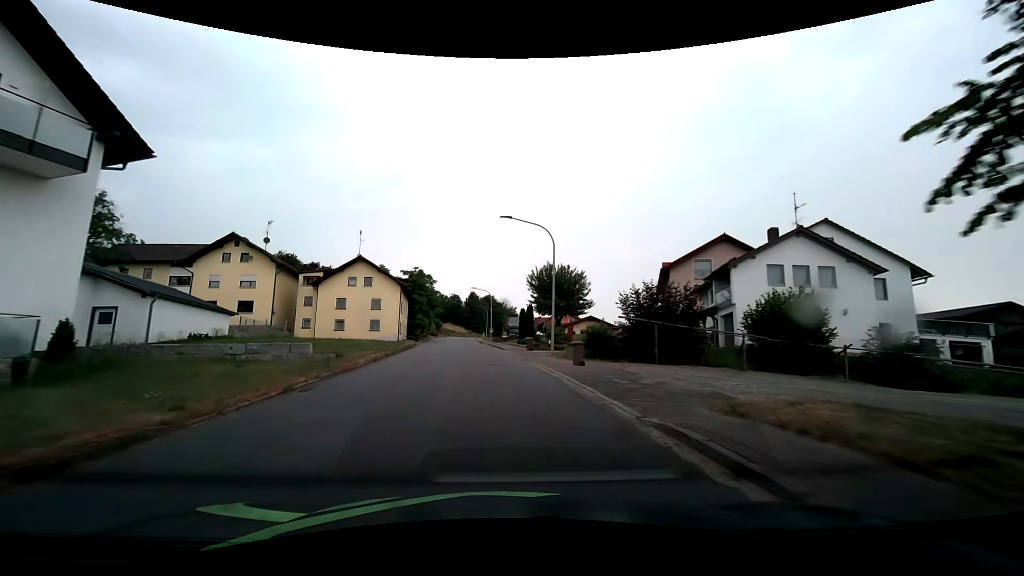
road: tertiary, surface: asphalt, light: Day
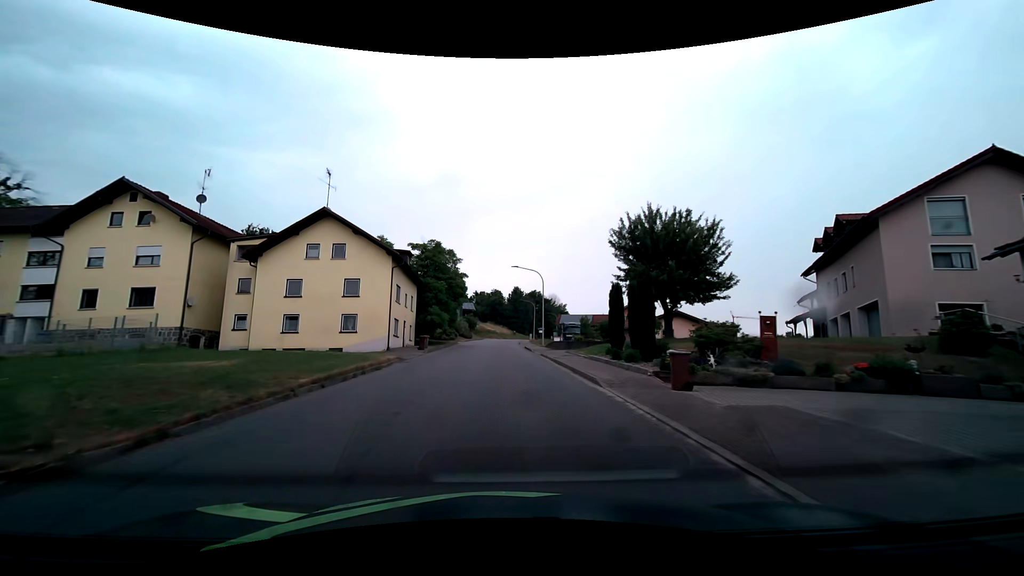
(-1.1, +23.3) m; -5°
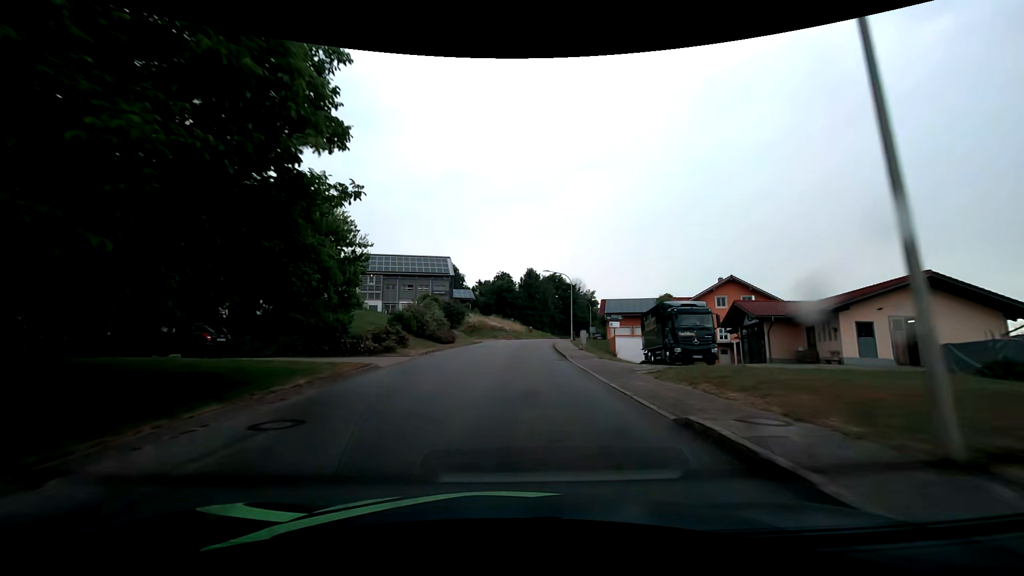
(-0.8, +39.7) m; -1°
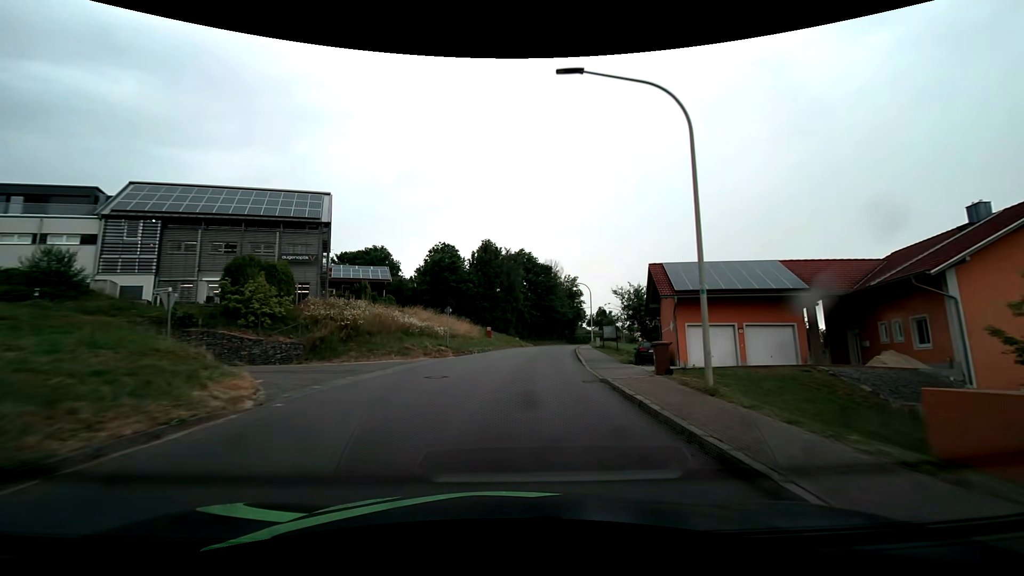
(+1.2, +40.5) m; +5°
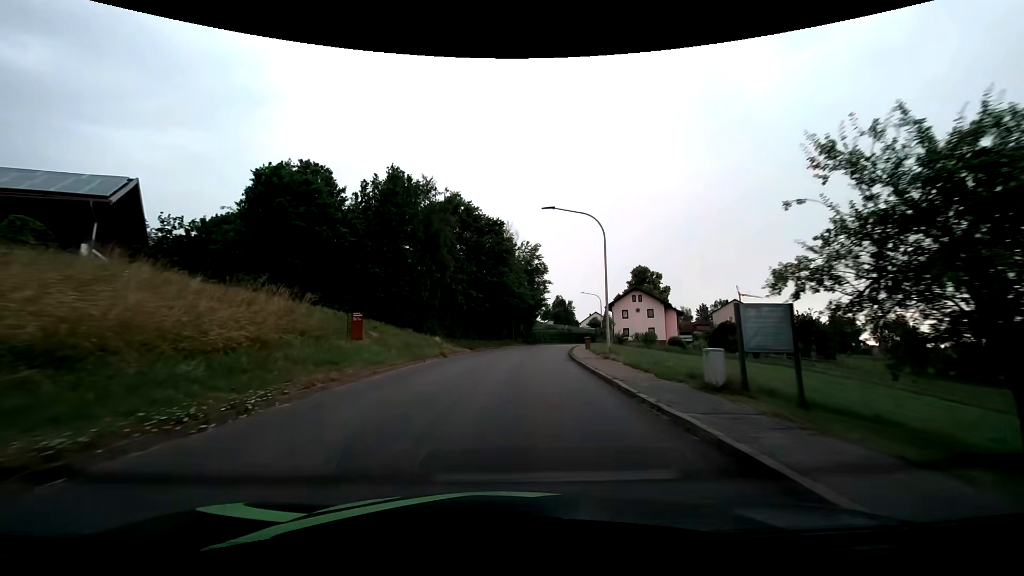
(+1.7, +32.5) m; +7°
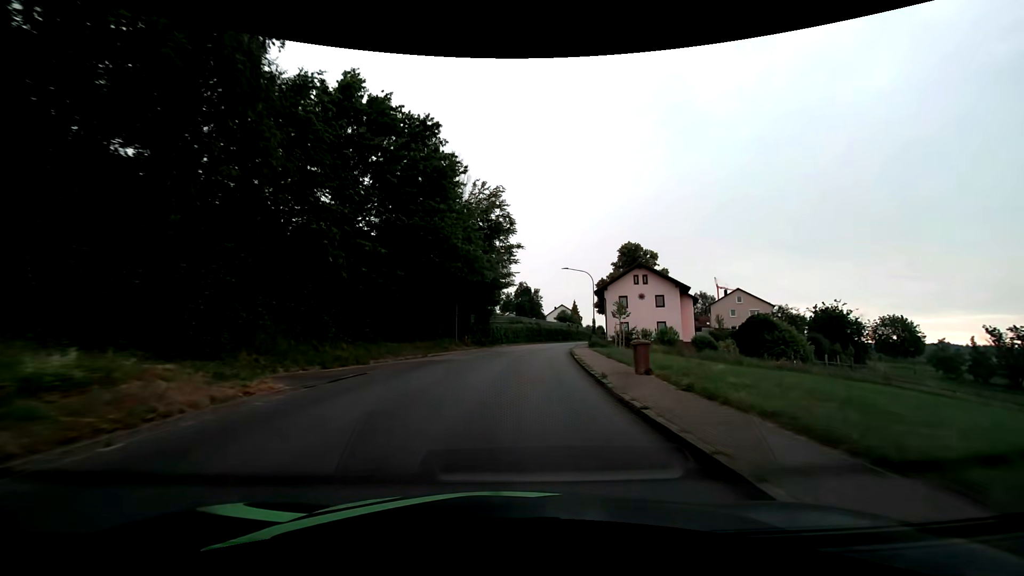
(+0.9, +24.4) m; +4°
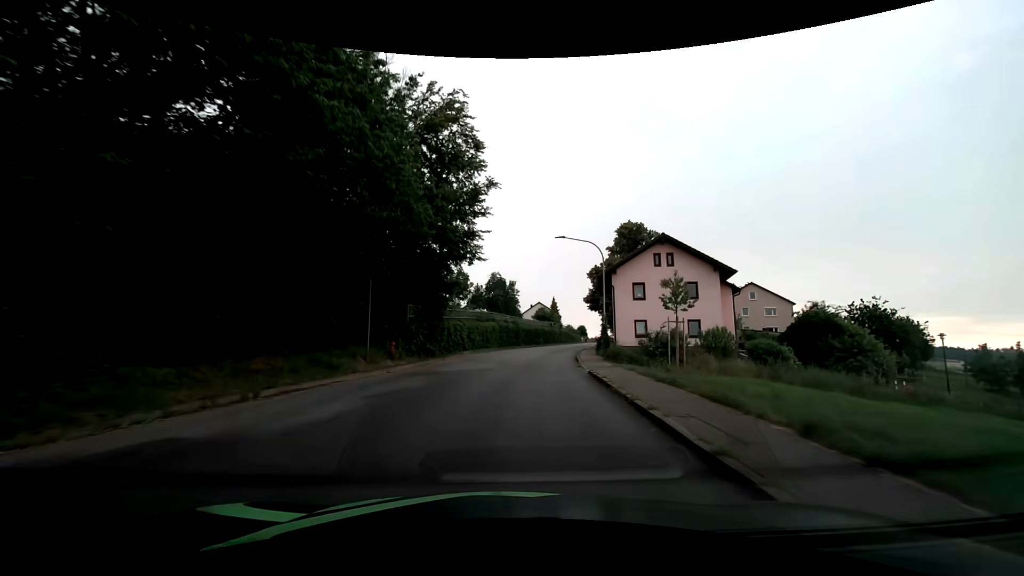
(+0.5, +16.3) m; +3°
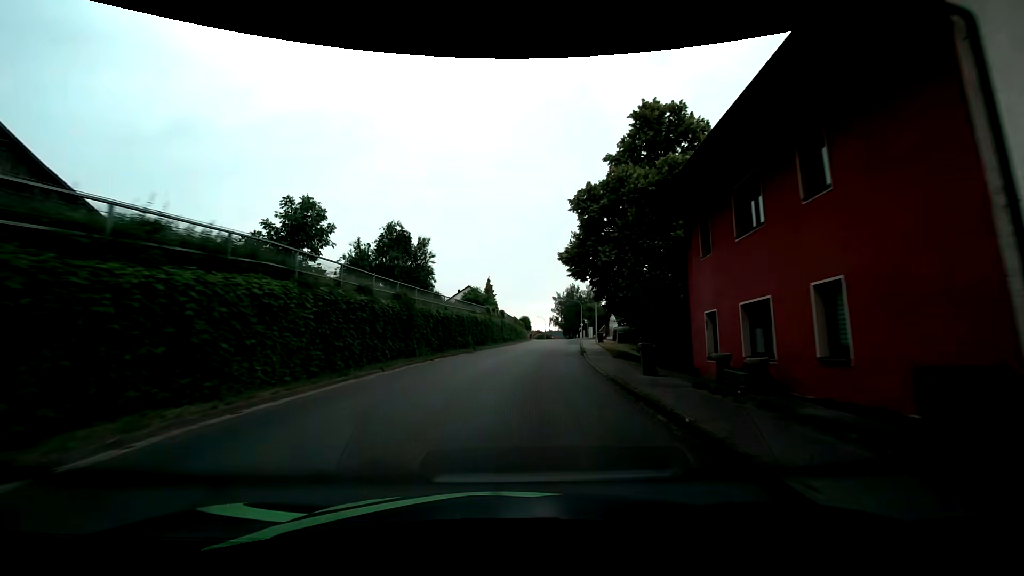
(+2.1, +32.8) m; +8°
(0, +10) (+1, +20) (+2, +30) (+3, +40) (+5, +50) (+6, +60) (+8, +69) (+9, +79) (+10, +89) (+11, +99) m
